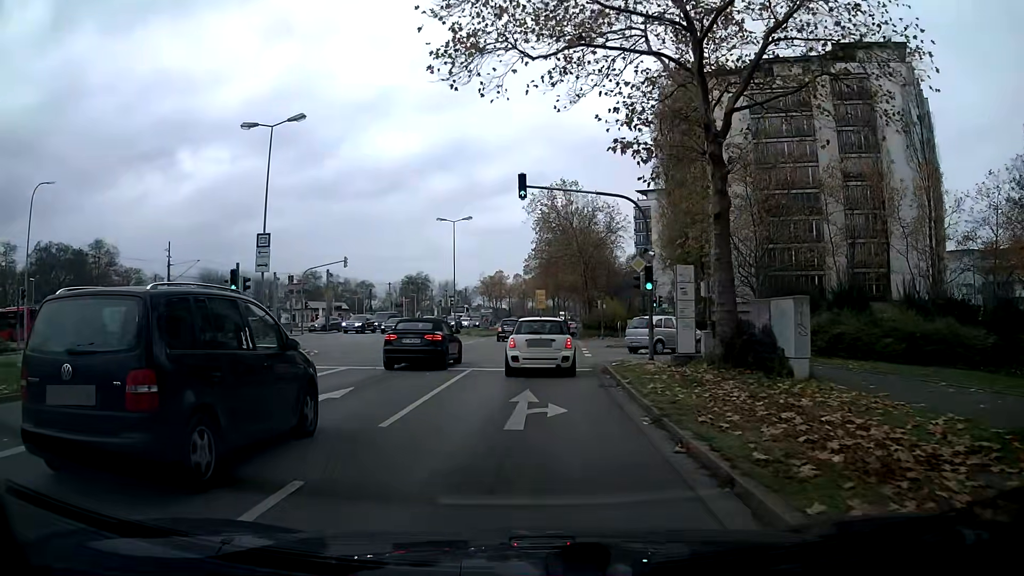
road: secondary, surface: asphalt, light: Day
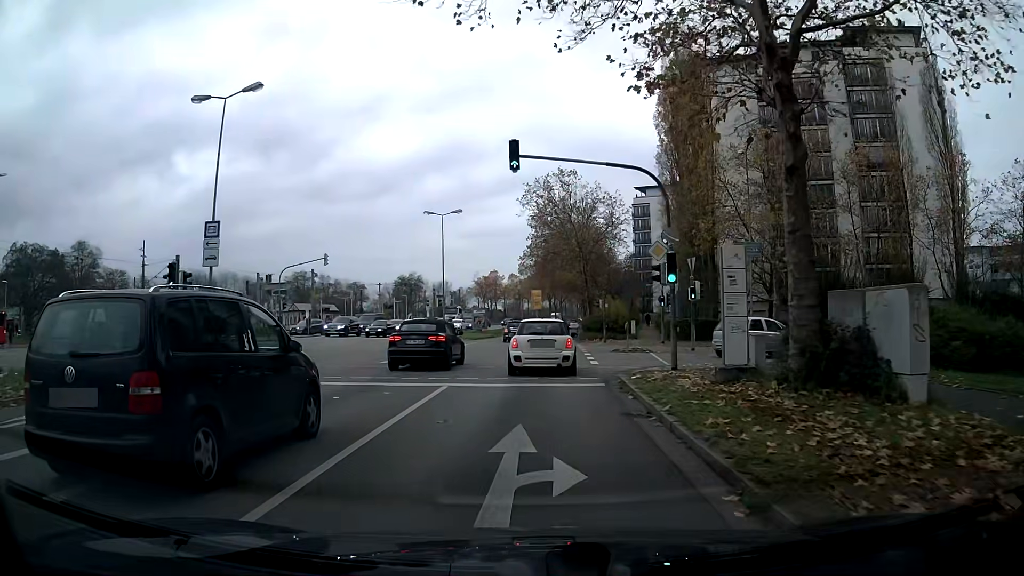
(0.0, +4.4) m; 0°
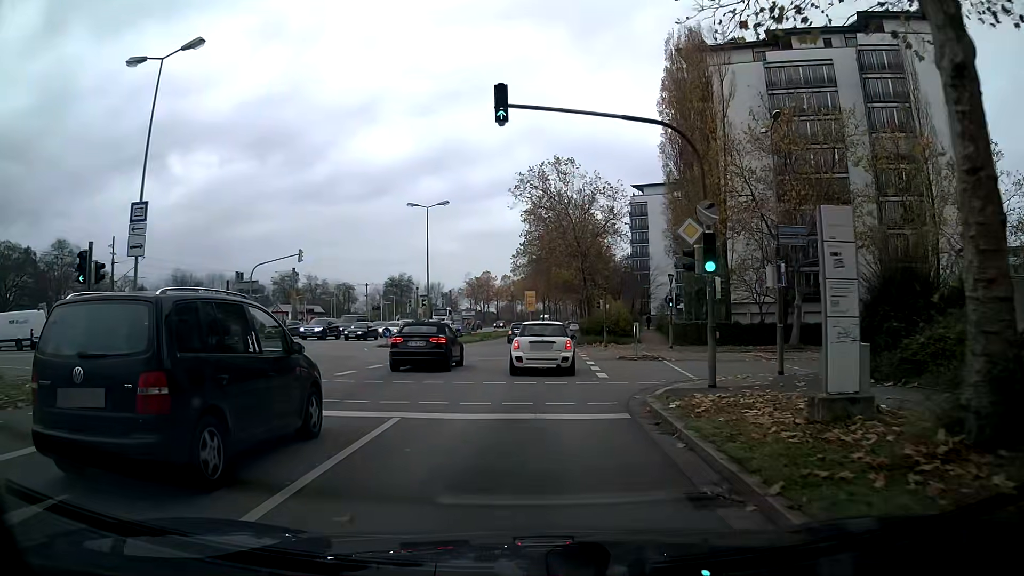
(+0.1, +4.6) m; +2°
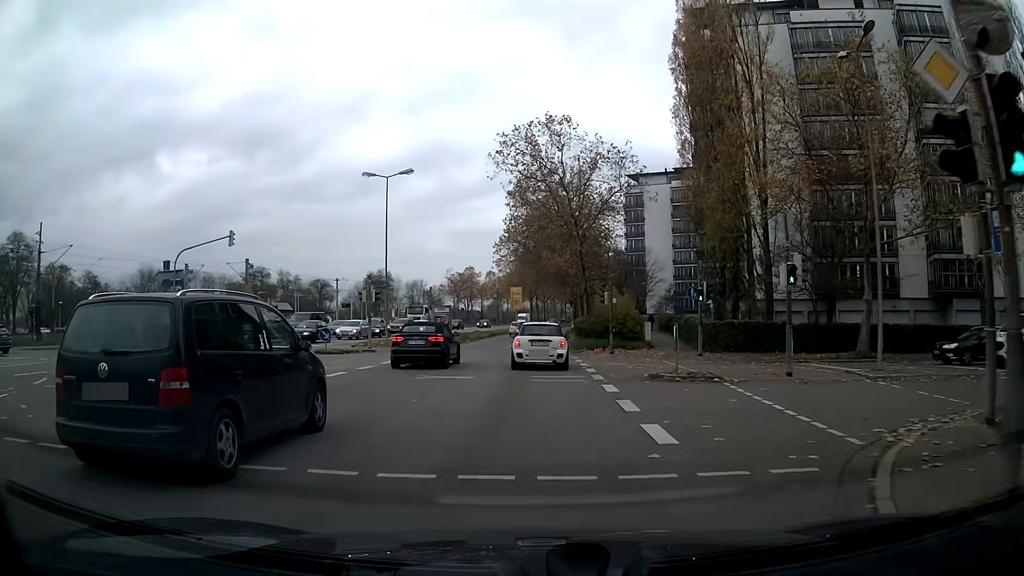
(+0.2, +9.7) m; +1°
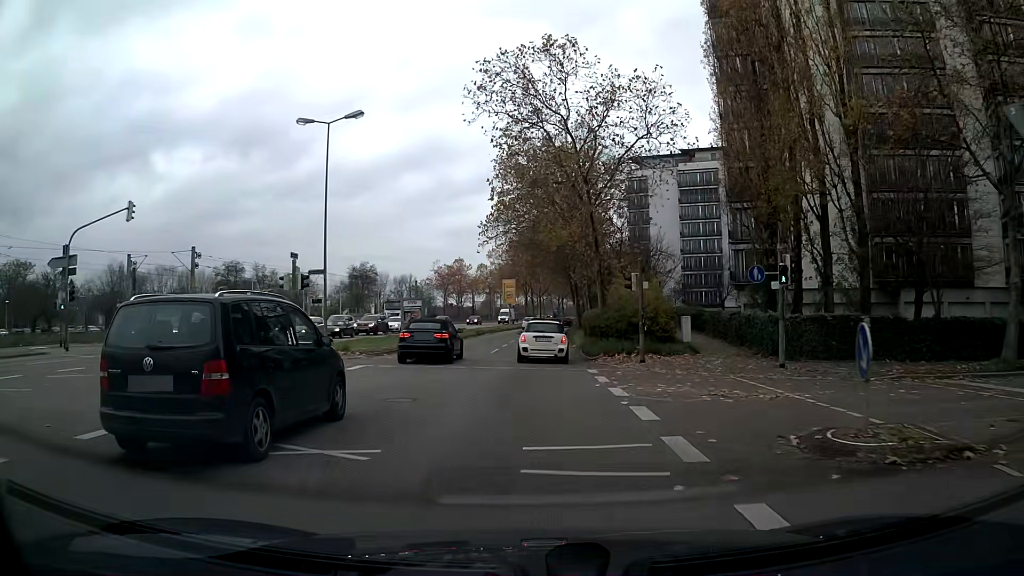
(0.0, +10.4) m; 0°
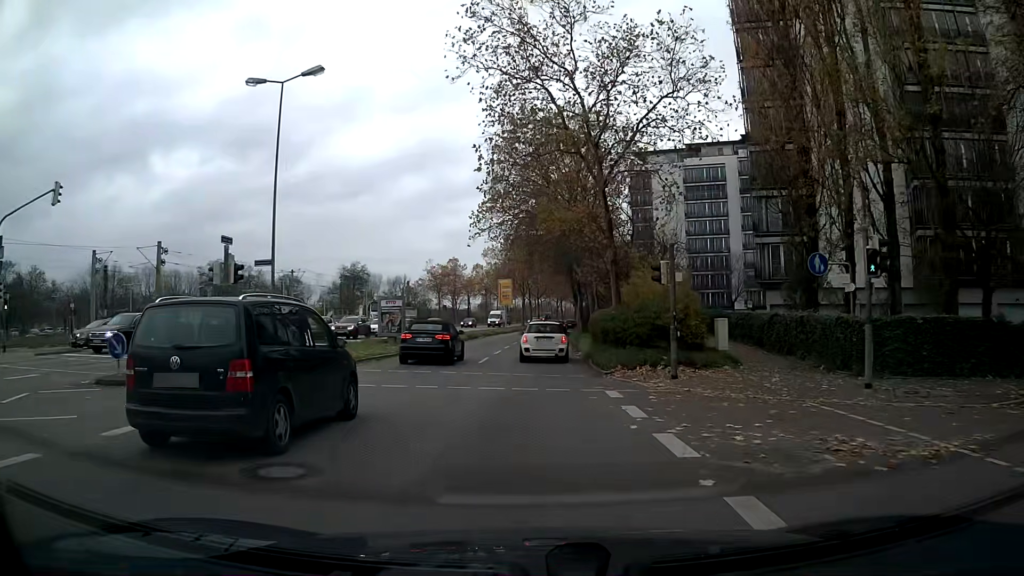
(0.0, +5.5) m; 0°
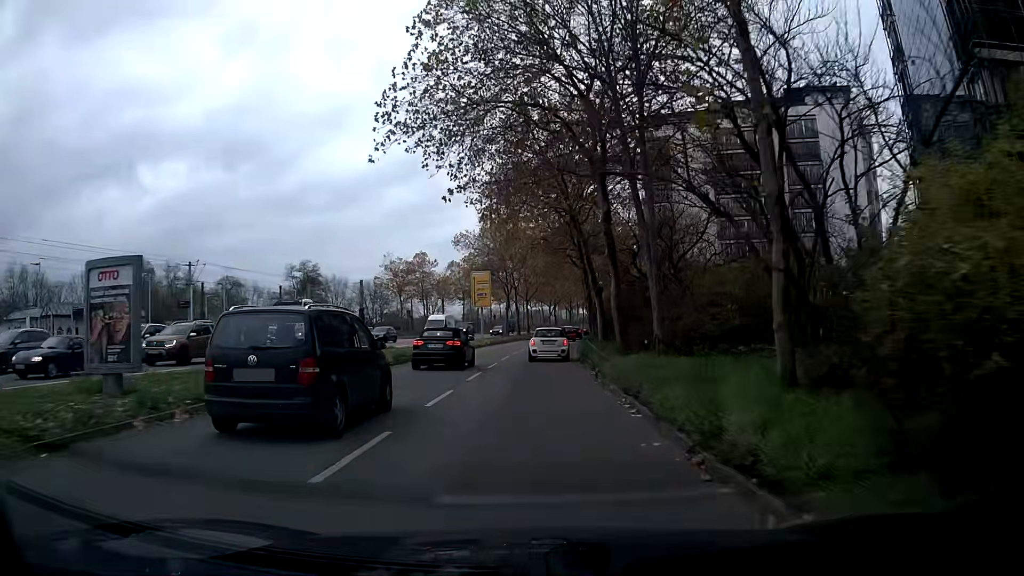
(+0.2, +23.6) m; +1°
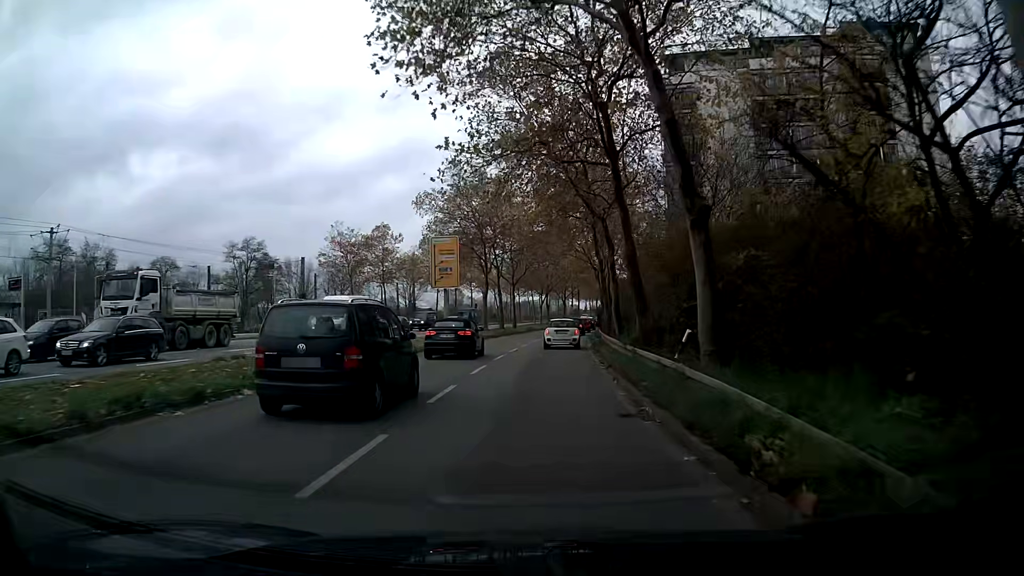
(+0.3, +18.8) m; +2°
